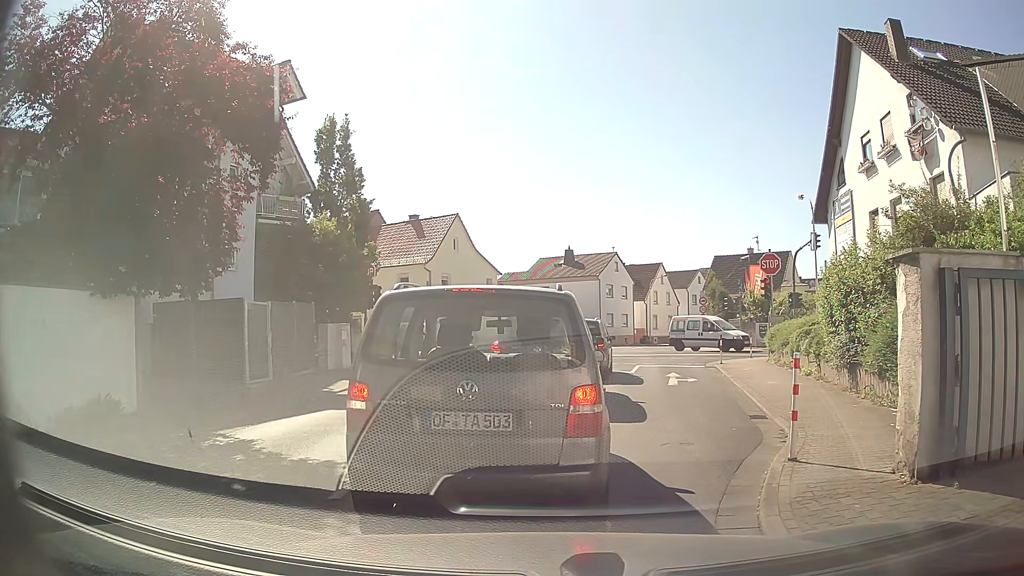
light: Day
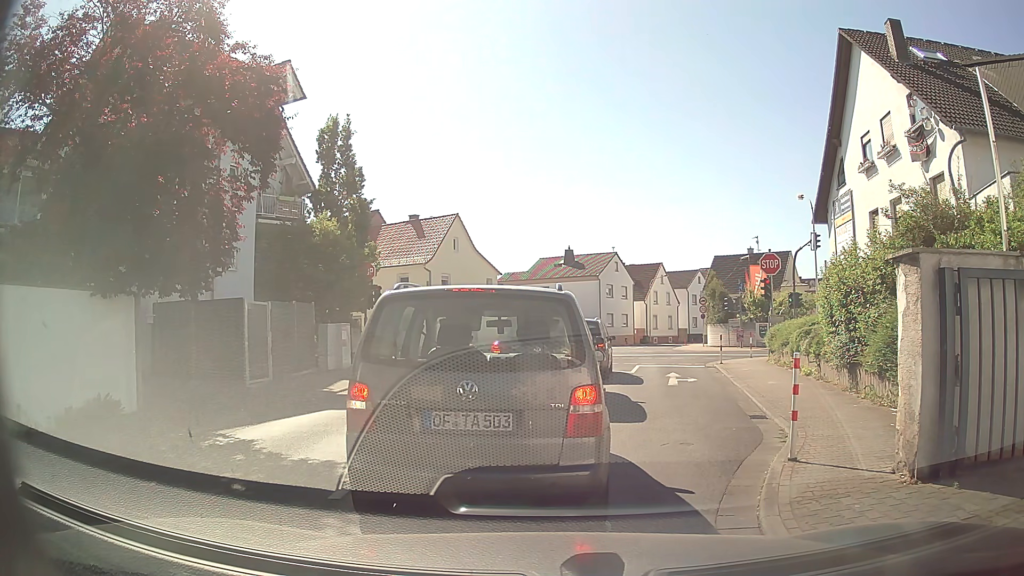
(0.0, 0.0) m; 0°
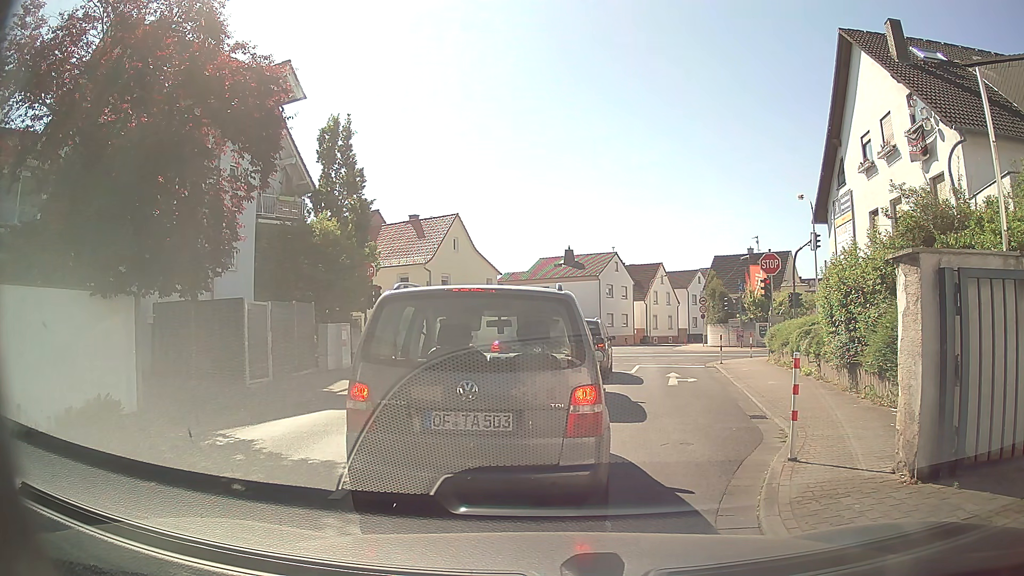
(0.0, 0.0) m; 0°
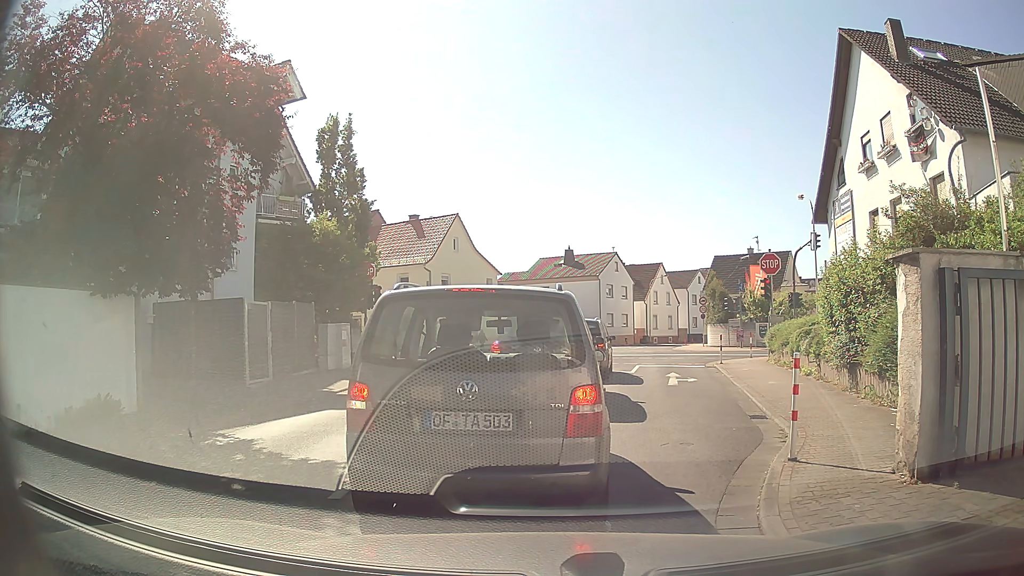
(0.0, 0.0) m; 0°
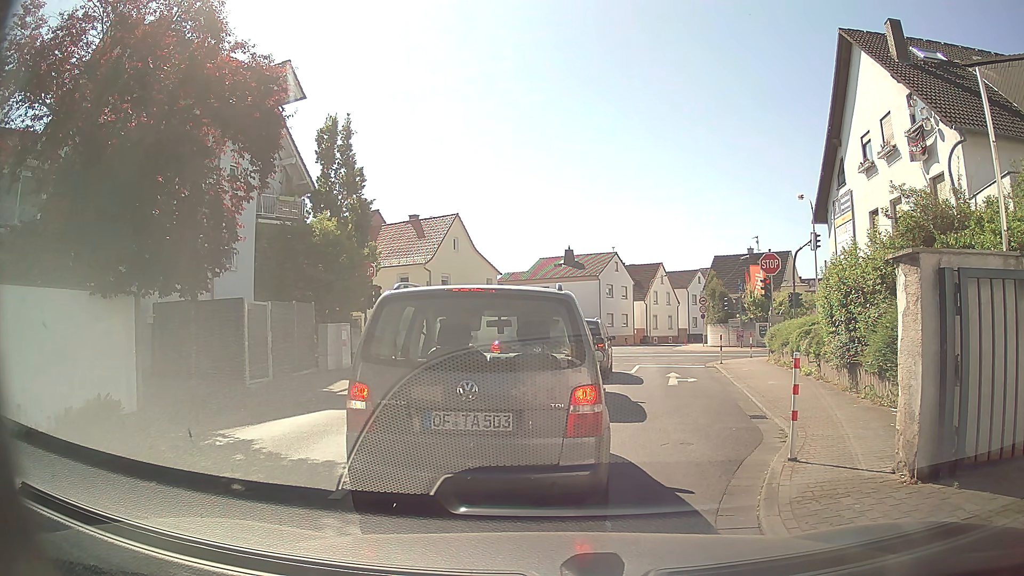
(0.0, 0.0) m; 0°
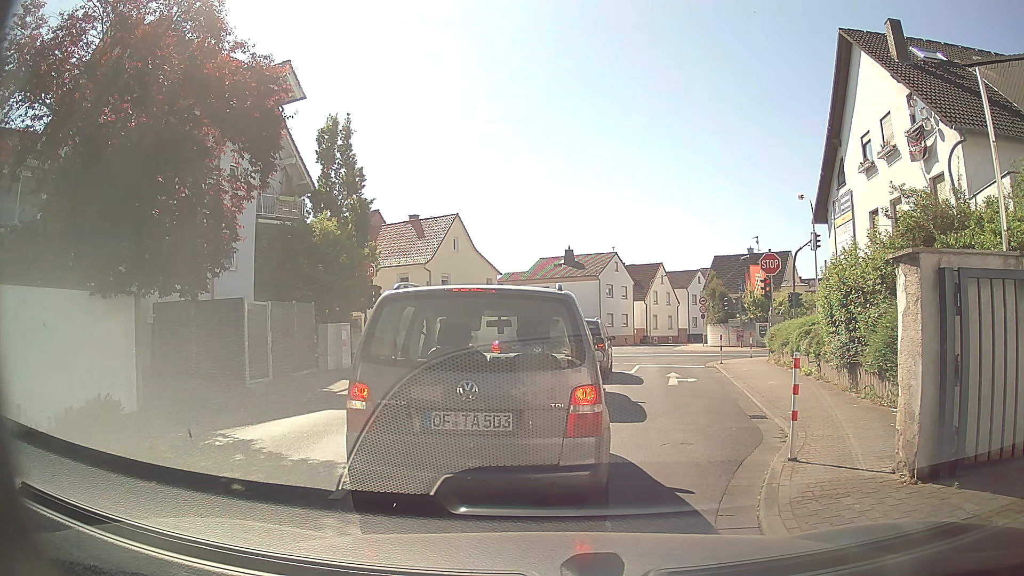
(0.0, 0.0) m; 0°
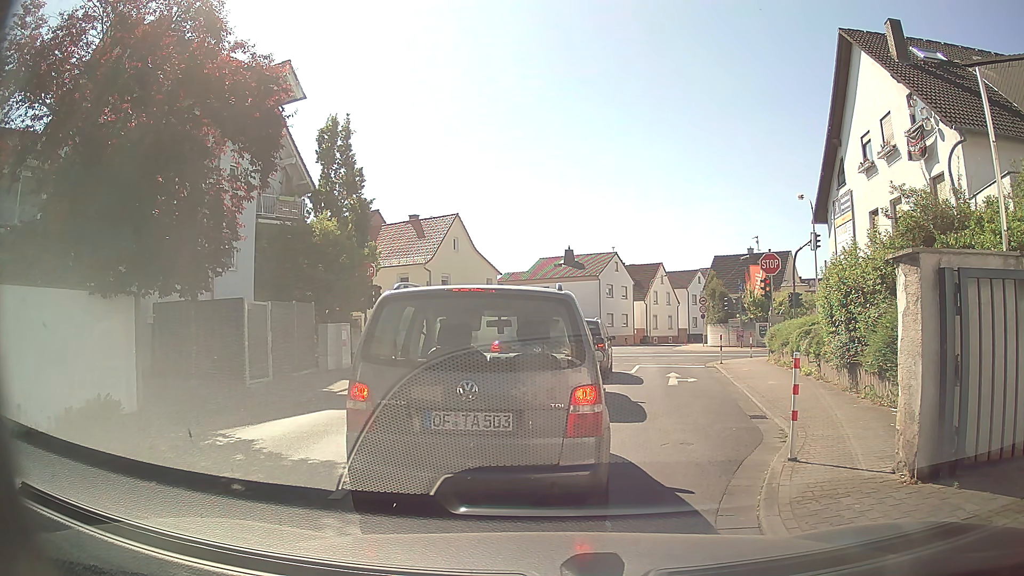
(0.0, 0.0) m; 0°
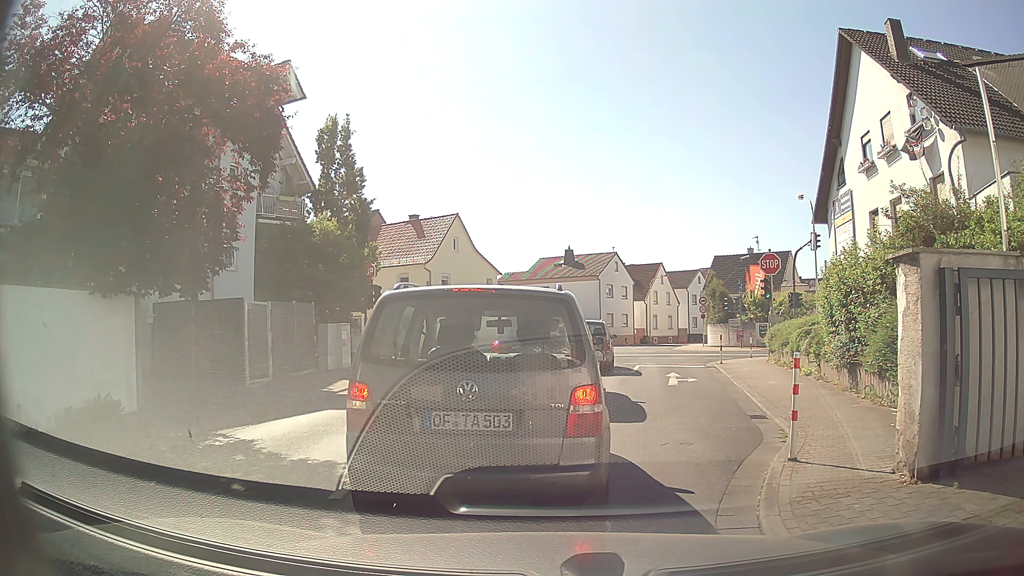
(0.0, 0.0) m; 0°
